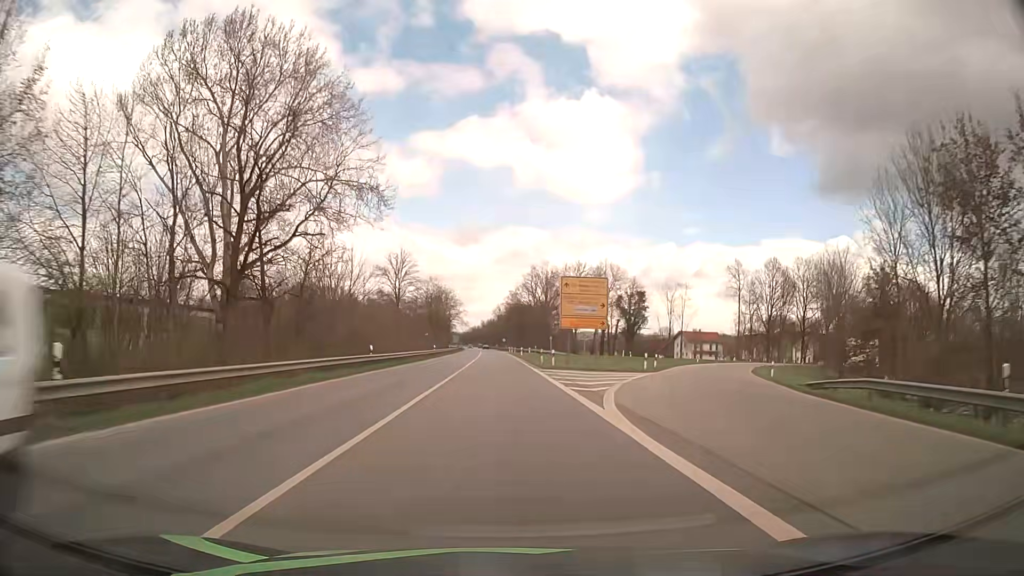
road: primary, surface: asphalt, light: Day
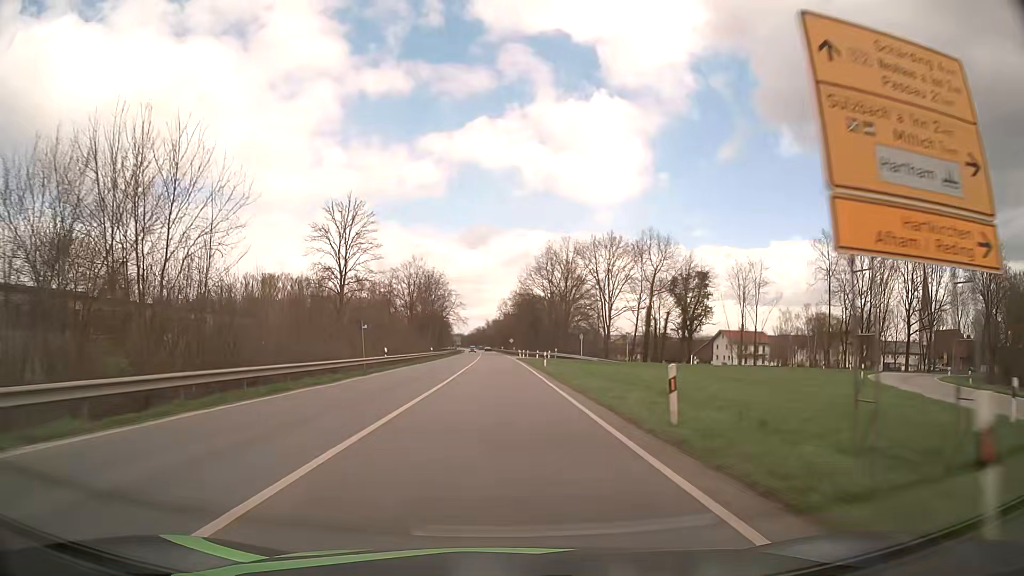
(-0.2, +35.3) m; -1°
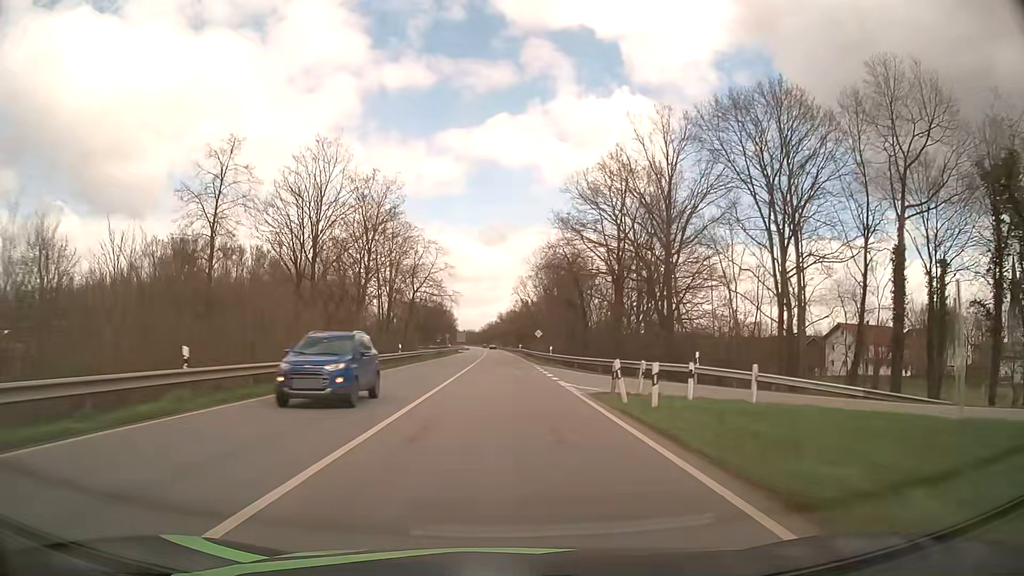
(-0.5, +60.8) m; -1°
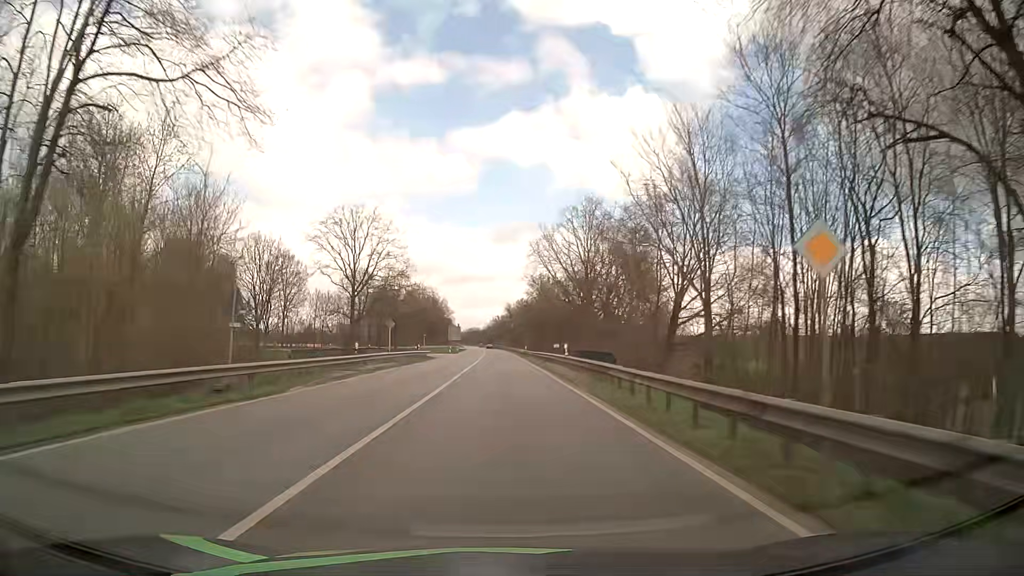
(-0.5, +62.9) m; -1°
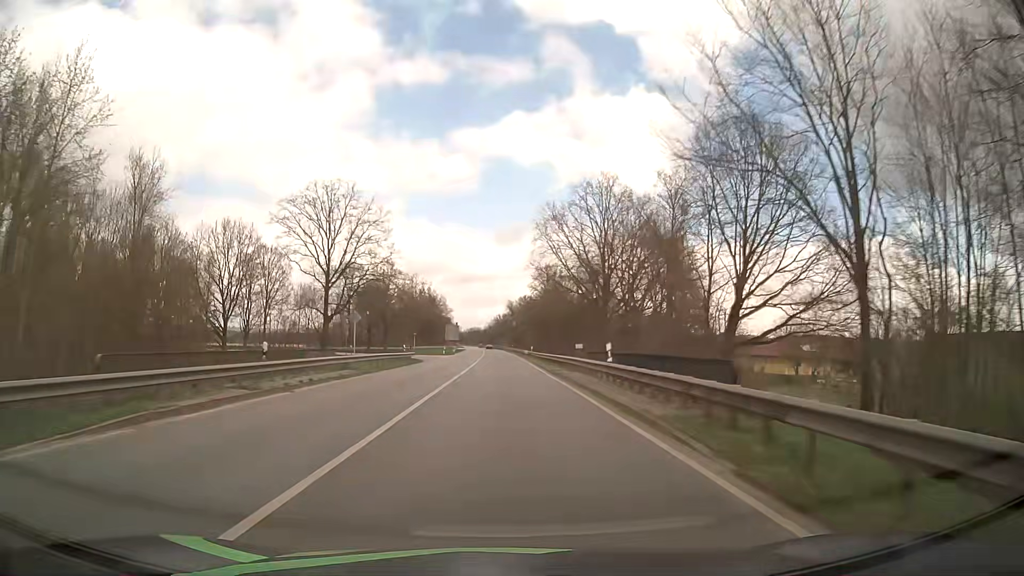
(0.0, +12.8) m; 0°
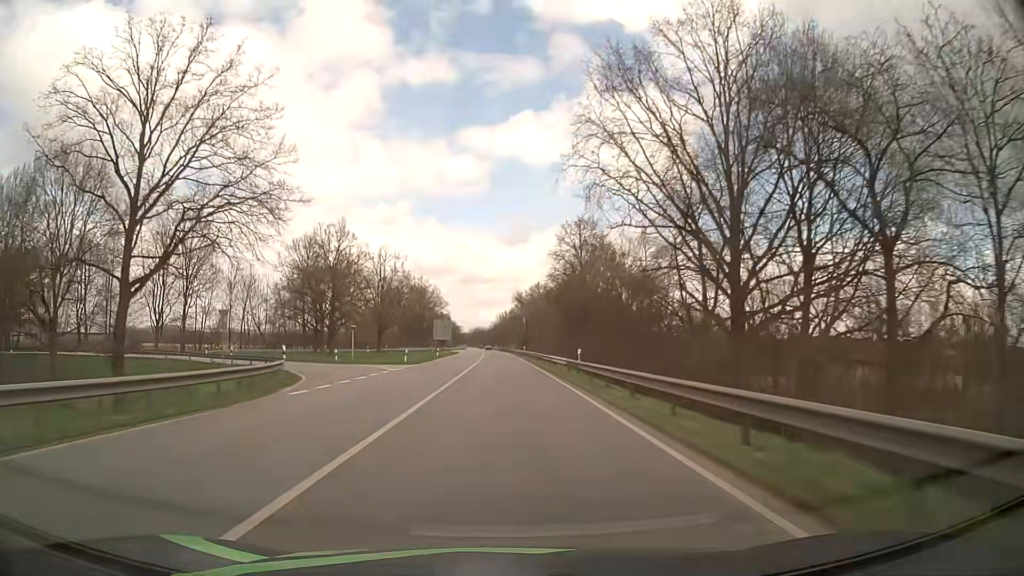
(-0.5, +38.9) m; -1°
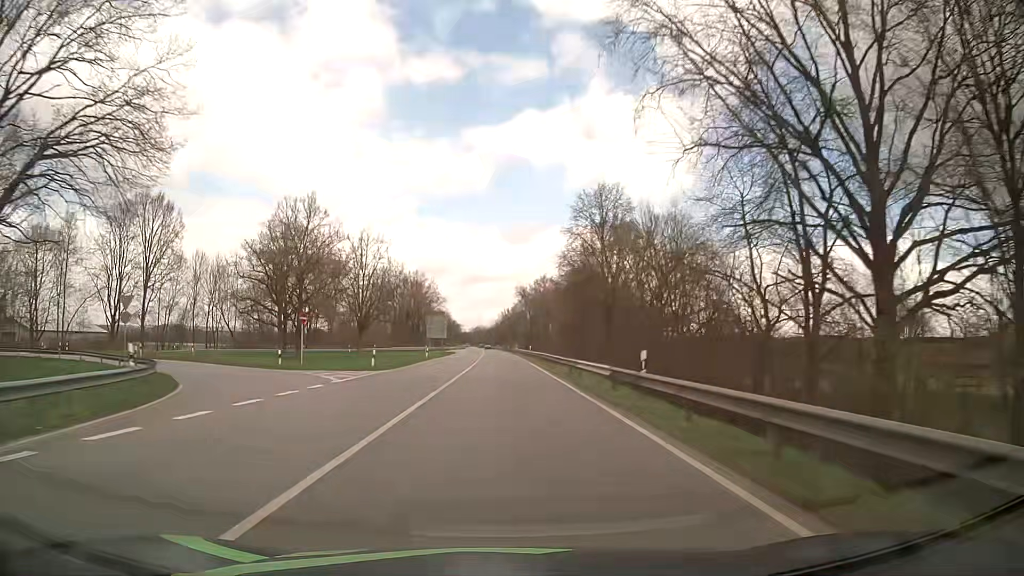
(0.0, +13.1) m; 0°
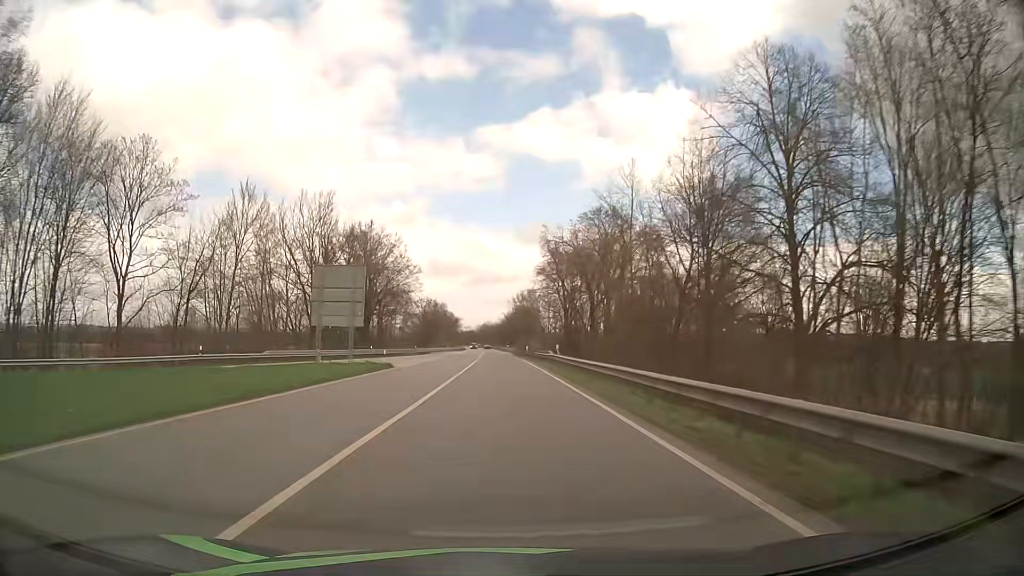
(-0.6, +66.5) m; -1°
(0, +10) (0, +20) (0, +30) (0, +40) (0, +50) (0, +60) (-1, +70) (-1, +80) (-1, +90) (-1, +100) m
